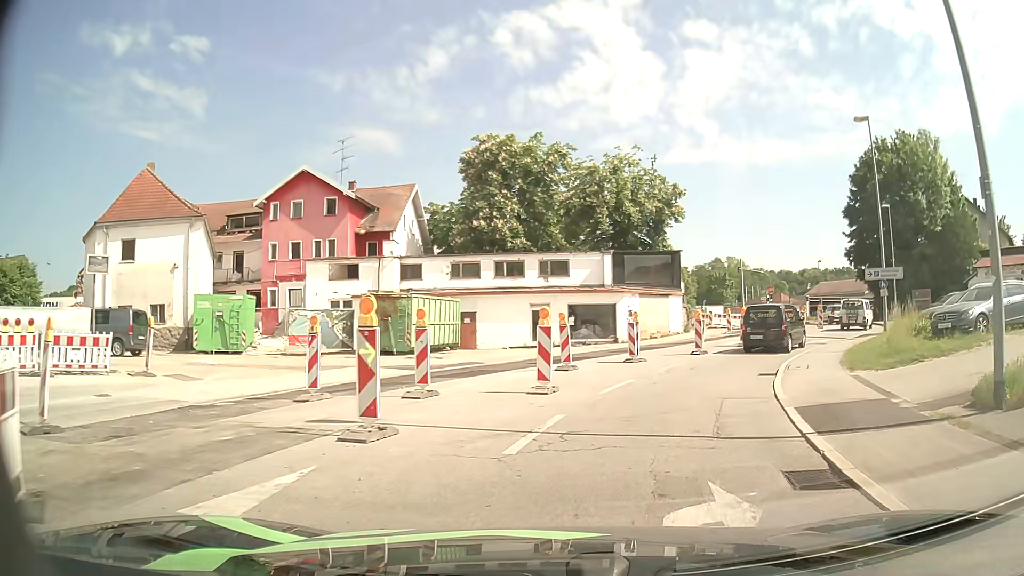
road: tertiary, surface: asphalt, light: Day
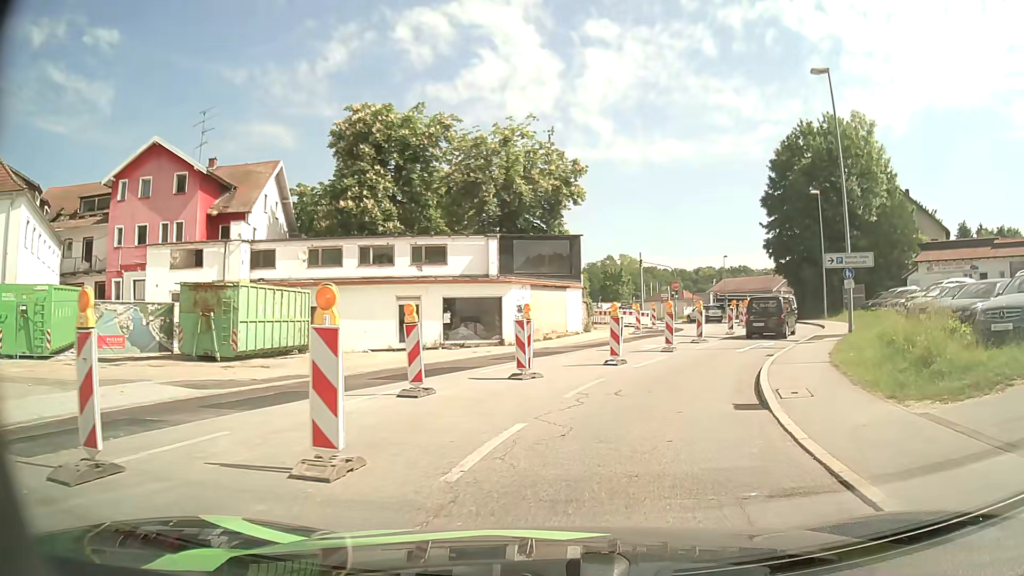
(+0.6, +7.1) m; +10°
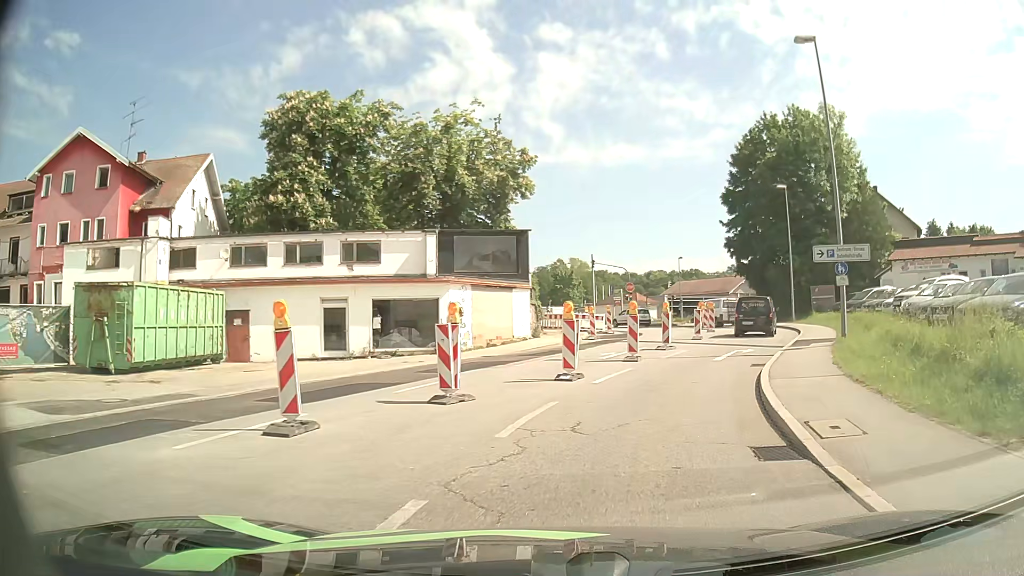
(+0.1, +3.6) m; +5°
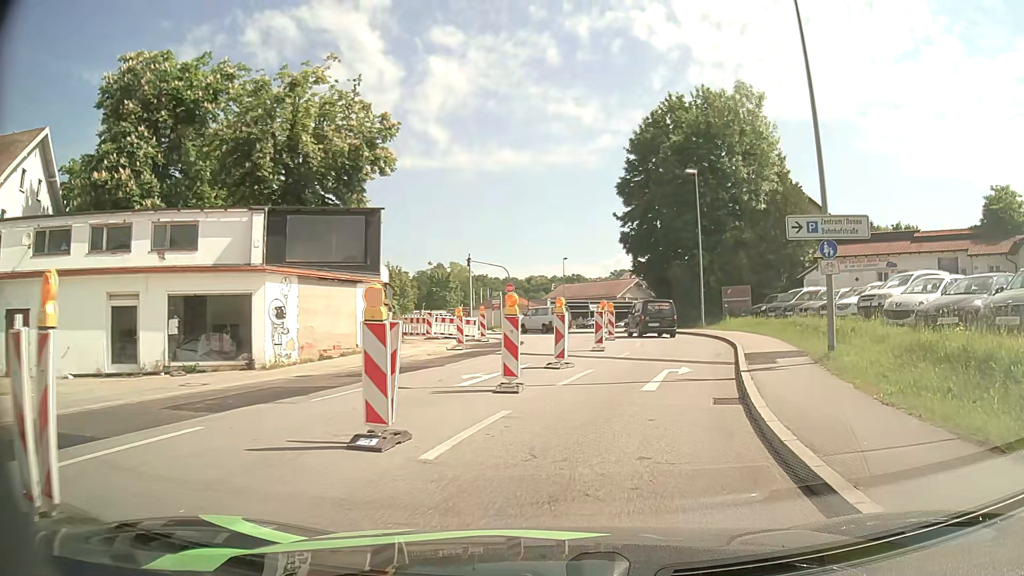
(+0.5, +7.3) m; +10°
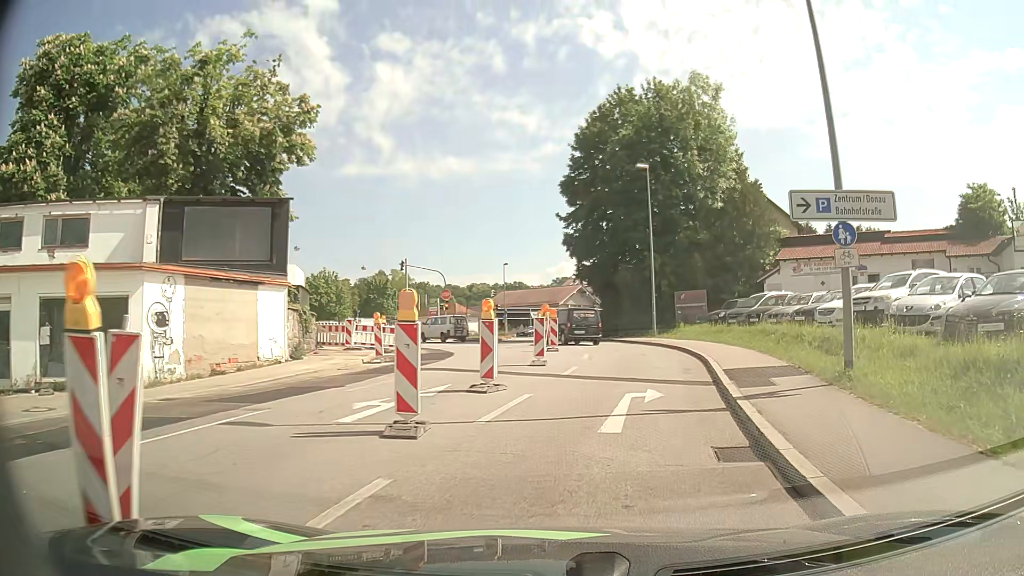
(+0.1, +3.7) m; +4°
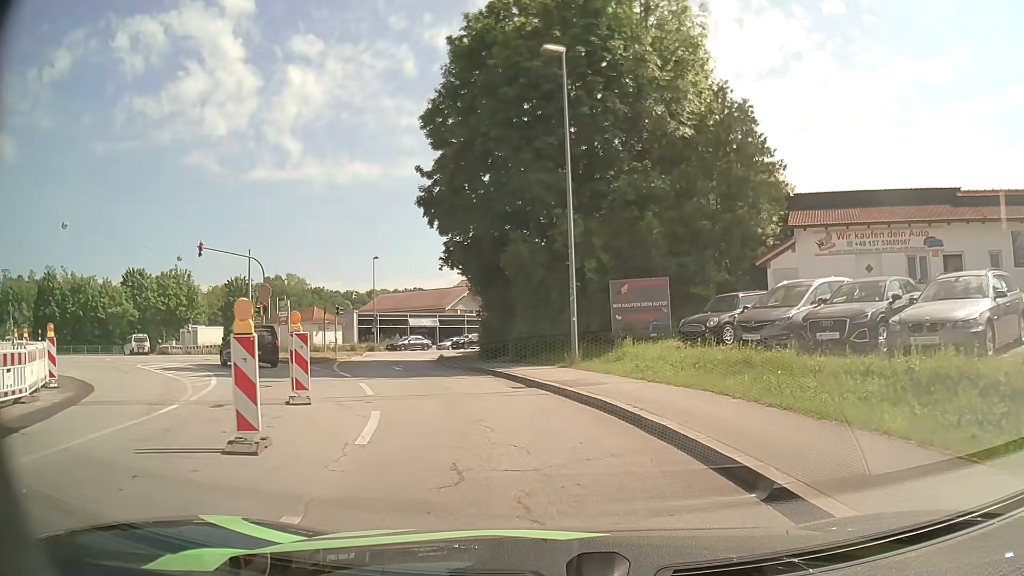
(+2.3, +18.8) m; +9°
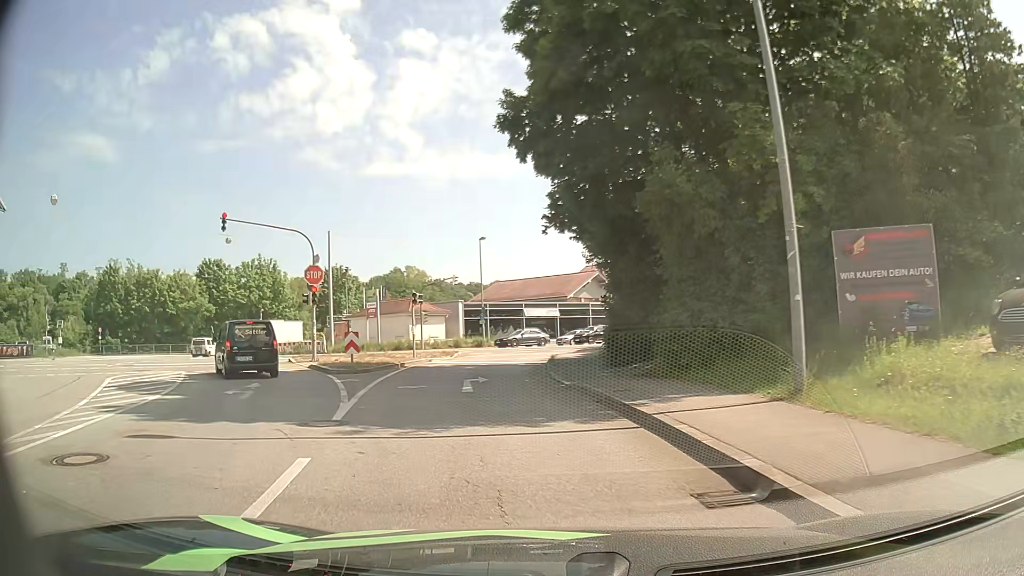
(-0.6, +10.3) m; -10°
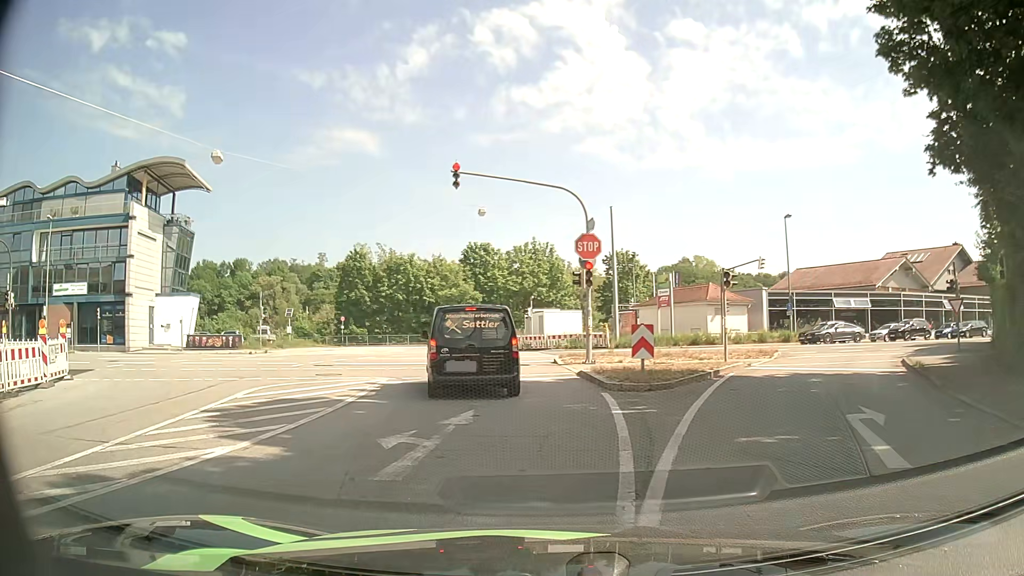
(-1.7, +7.9) m; -26°
(-1, +10) (-3, +20) (-7, +29) (-14, +36) (-23, +37) (-33, +35) (-43, +33) (-52, +30) (-62, +28) (-72, +25) m
